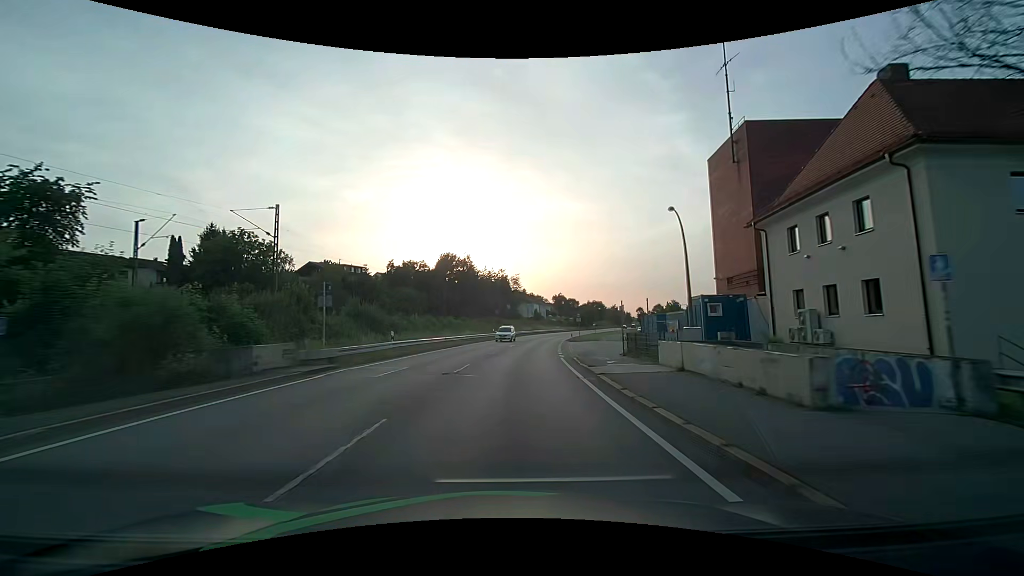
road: primary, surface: asphalt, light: Day
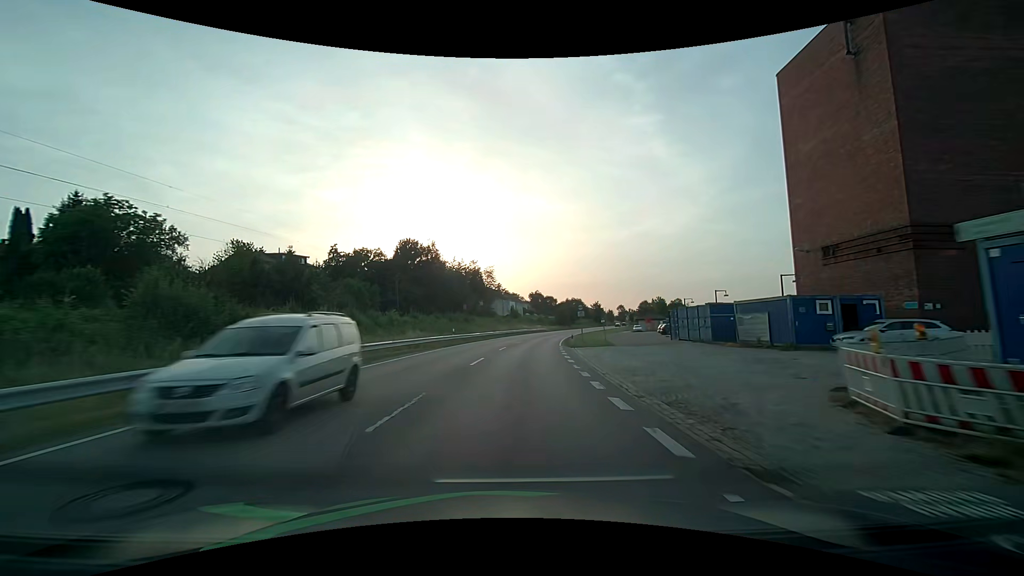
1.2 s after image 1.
(+0.5, +21.1) m; +3°
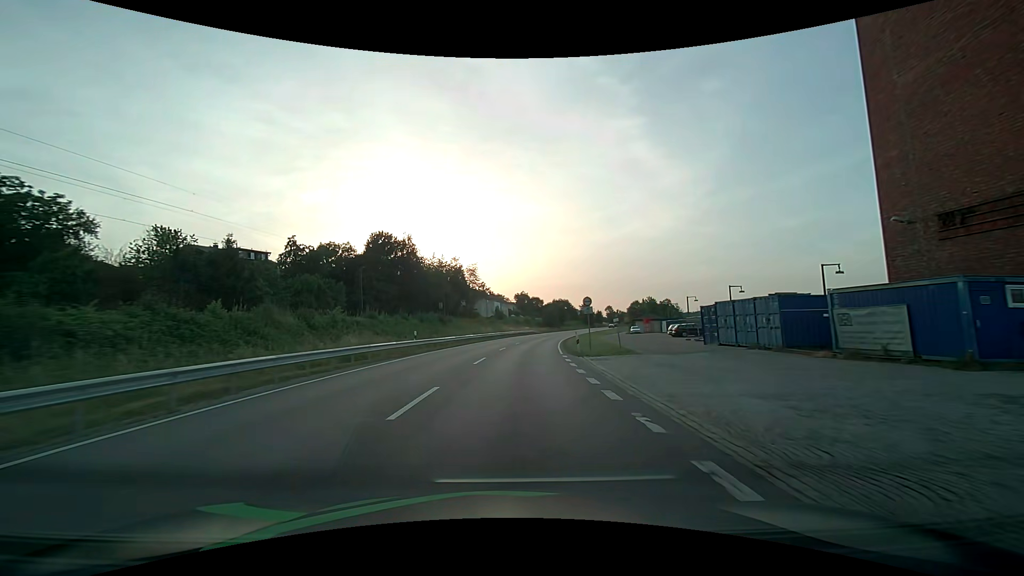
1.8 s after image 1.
(+0.2, +11.0) m; +2°
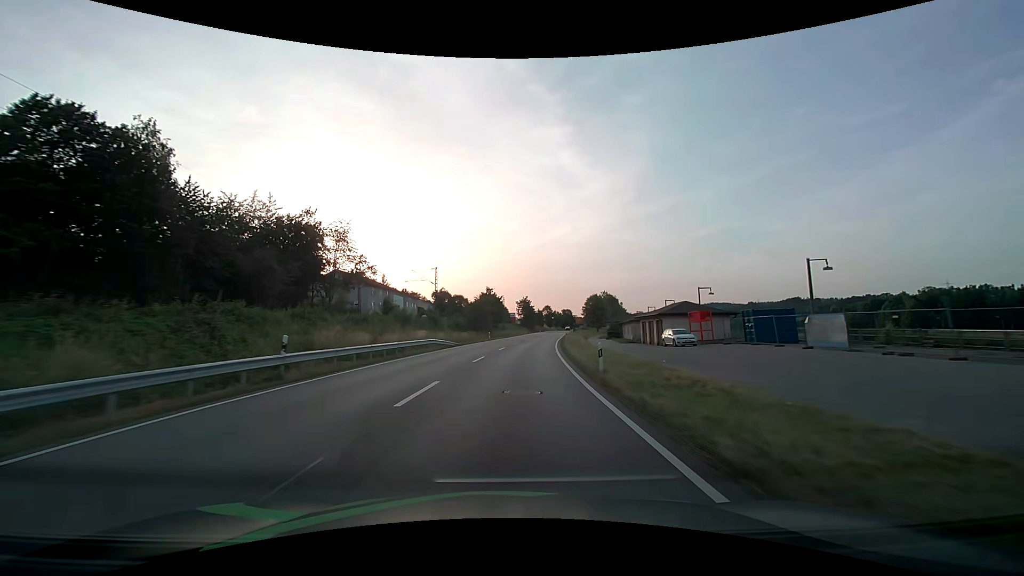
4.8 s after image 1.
(+4.5, +58.7) m; +9°
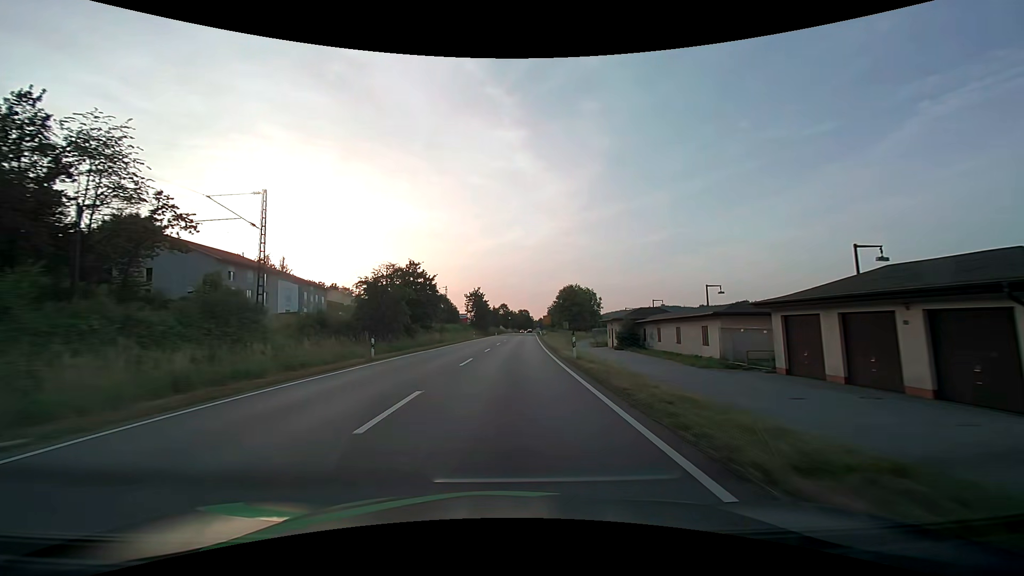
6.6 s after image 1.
(+1.8, +38.2) m; +5°
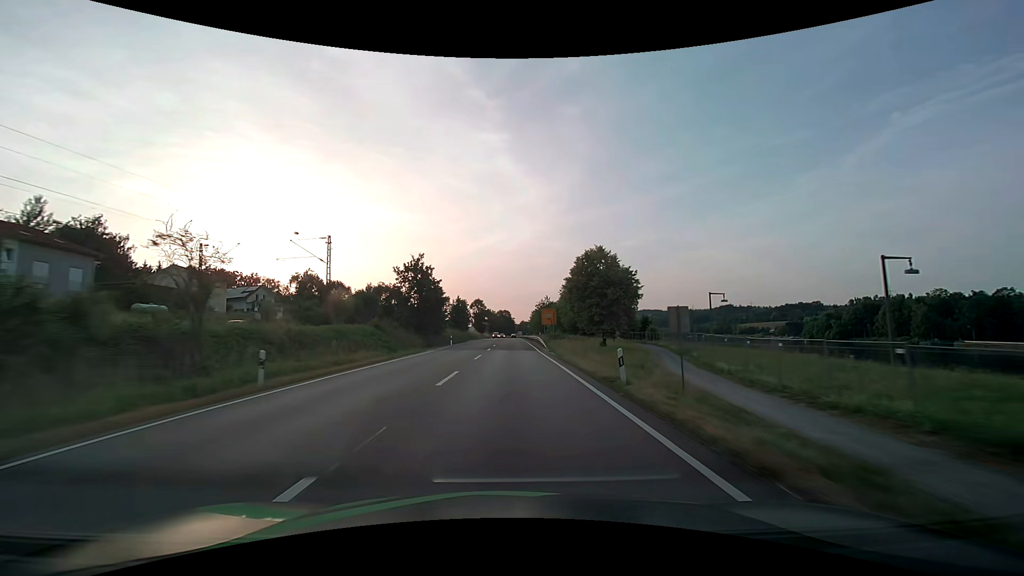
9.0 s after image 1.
(+1.6, +54.4) m; +3°
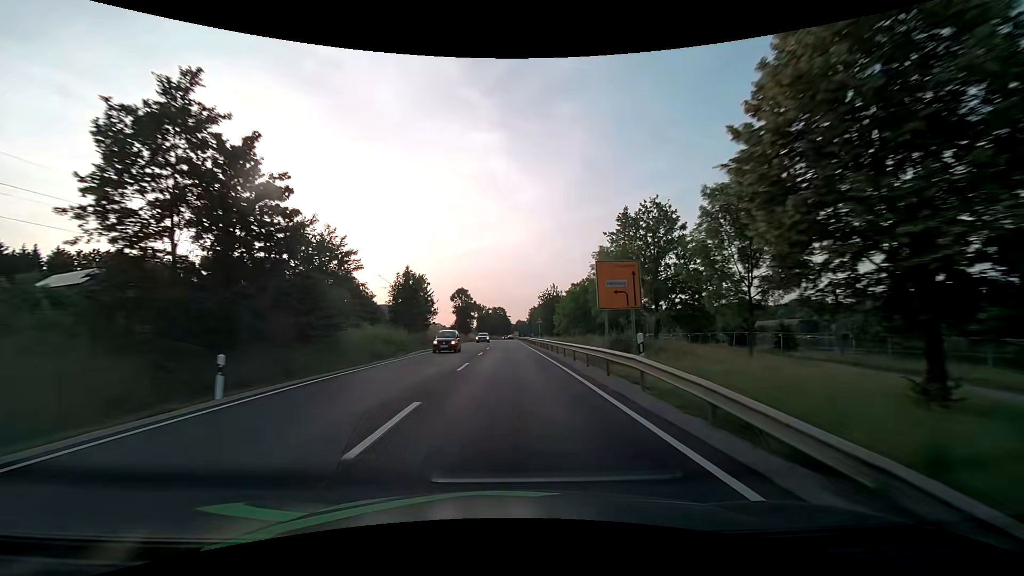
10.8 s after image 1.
(+0.3, +43.4) m; 0°
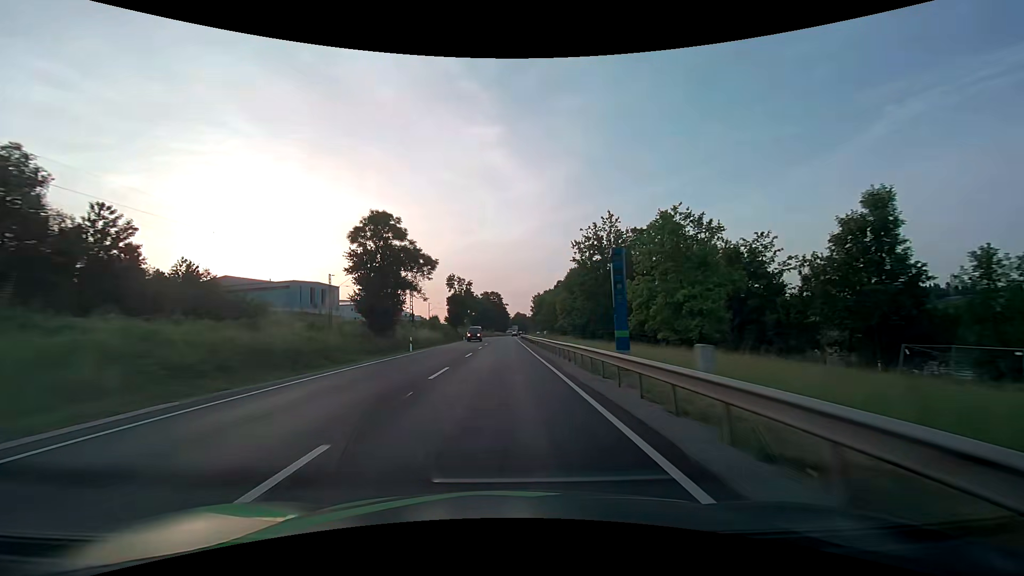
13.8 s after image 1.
(+0.5, +75.9) m; 0°
(0, +10) (0, +20) (0, +30) (0, +40) (0, +50) (0, +60) (0, +70) (0, +80) (0, +90) (0, +100) m
